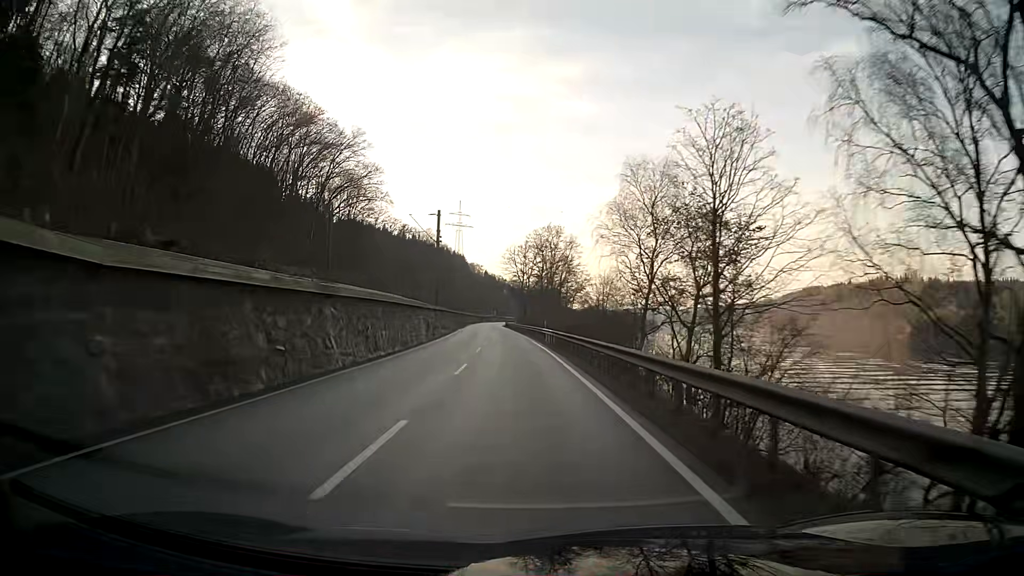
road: primary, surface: asphalt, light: Day
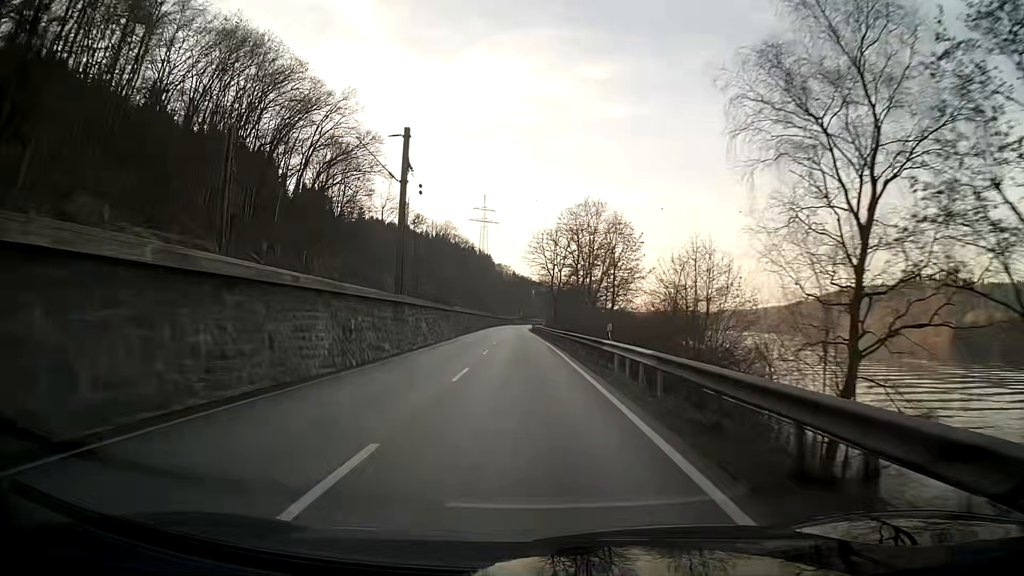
(-0.5, +25.8) m; -2°
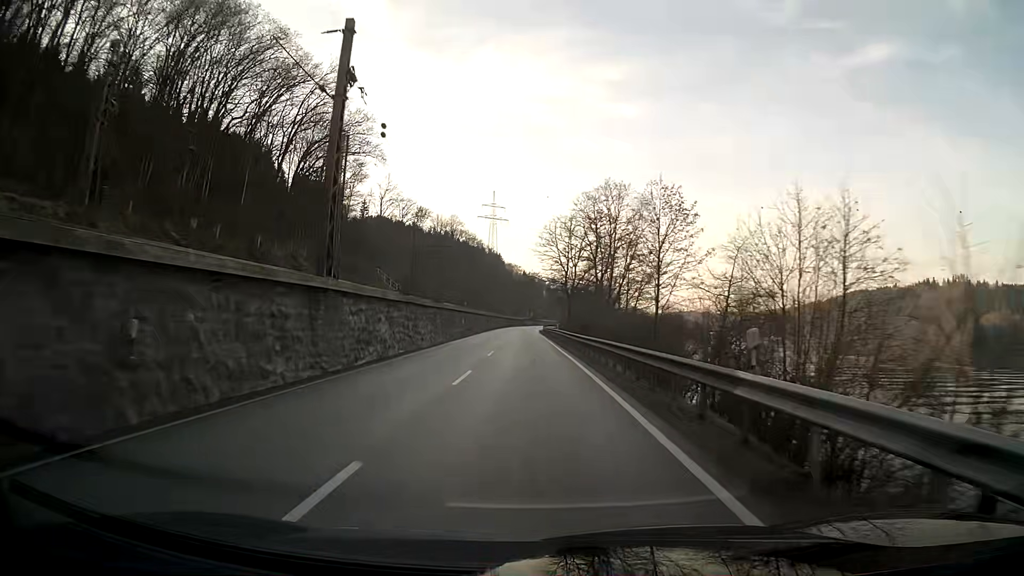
(-0.1, +12.9) m; -1°
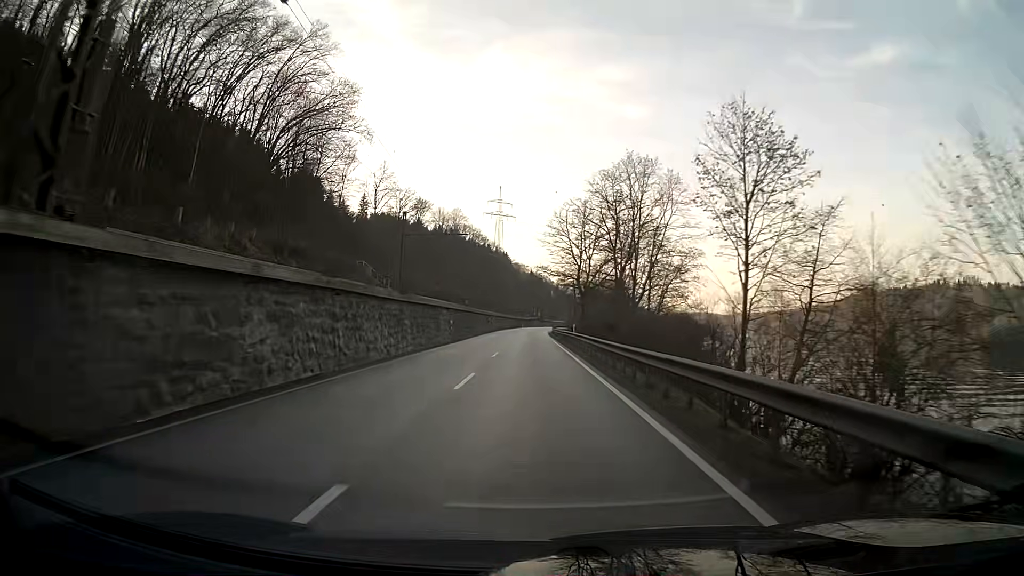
(-0.1, +12.9) m; -1°
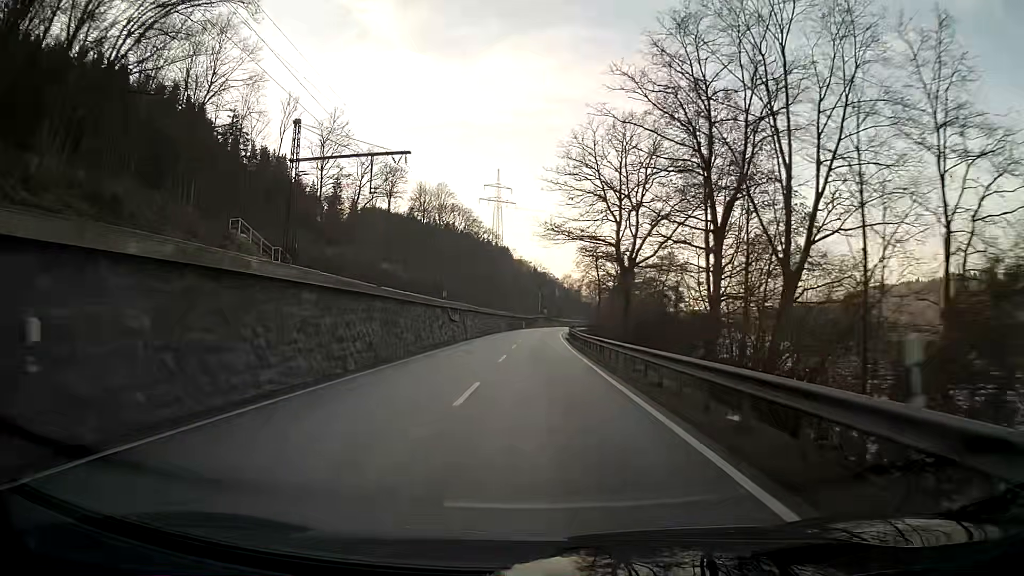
(-0.1, +38.6) m; 0°
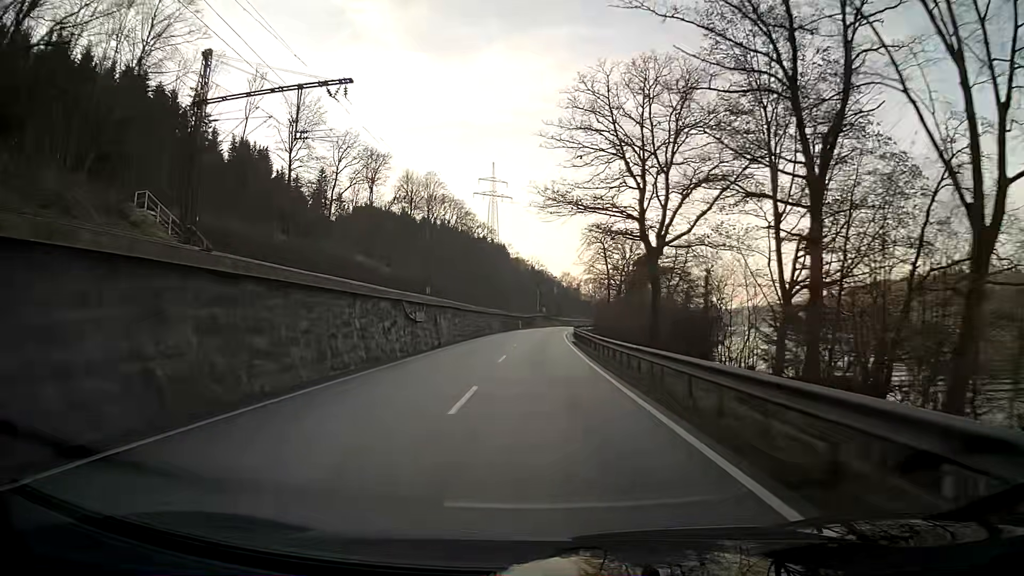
(0.0, +12.8) m; 0°
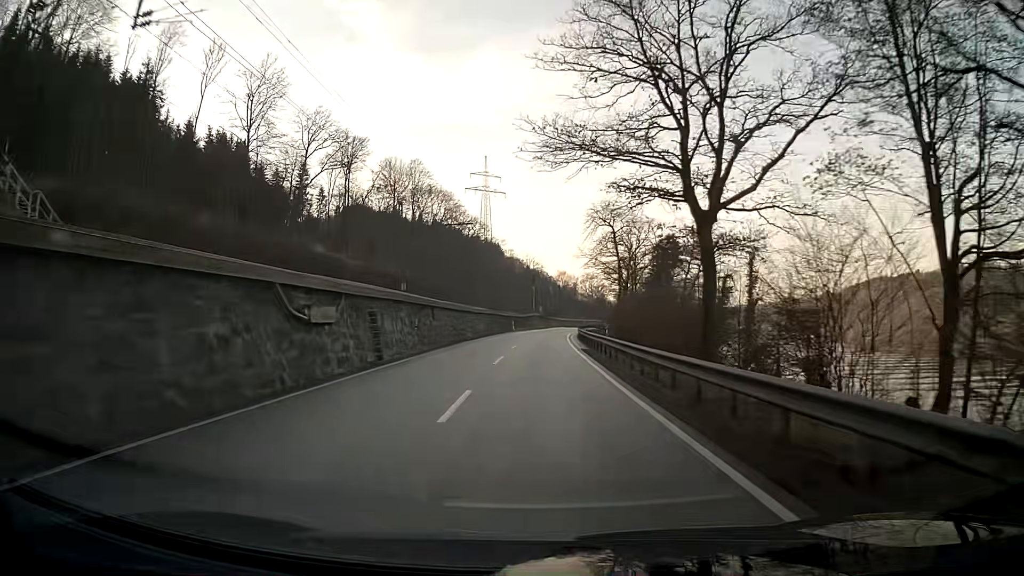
(+0.1, +12.8) m; 0°
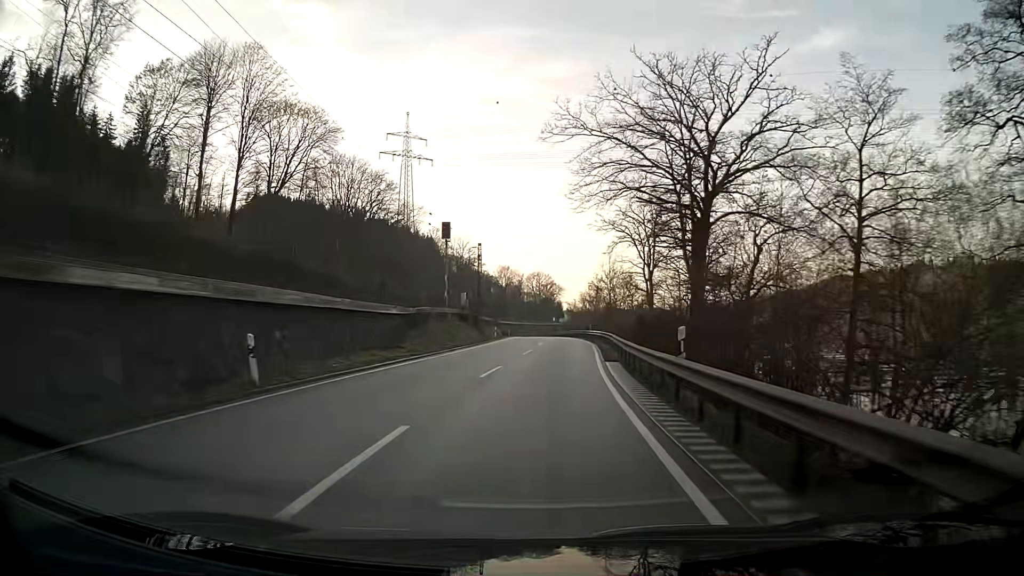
(+2.0, +64.1) m; +5°
